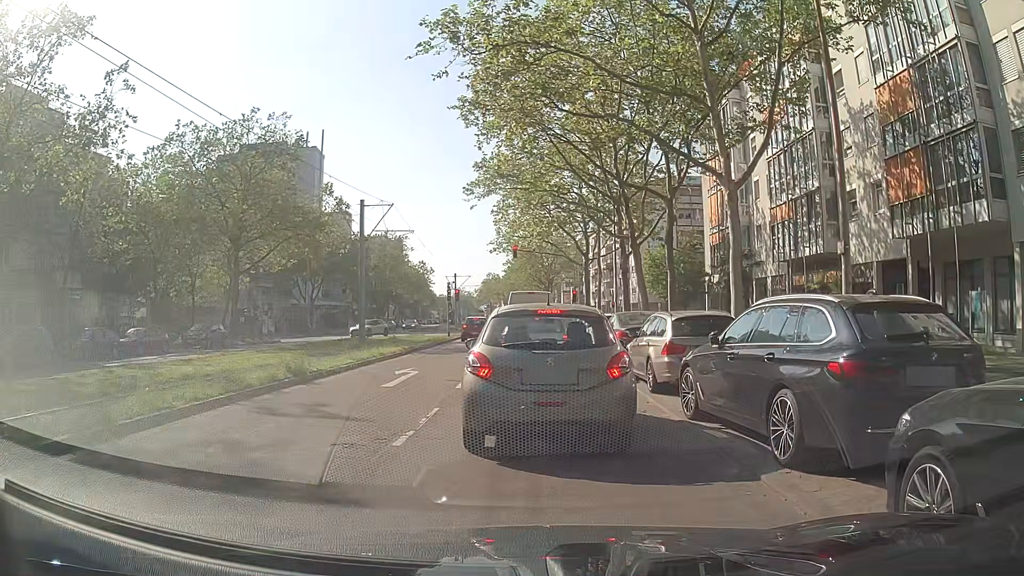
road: tertiary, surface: asphalt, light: Day
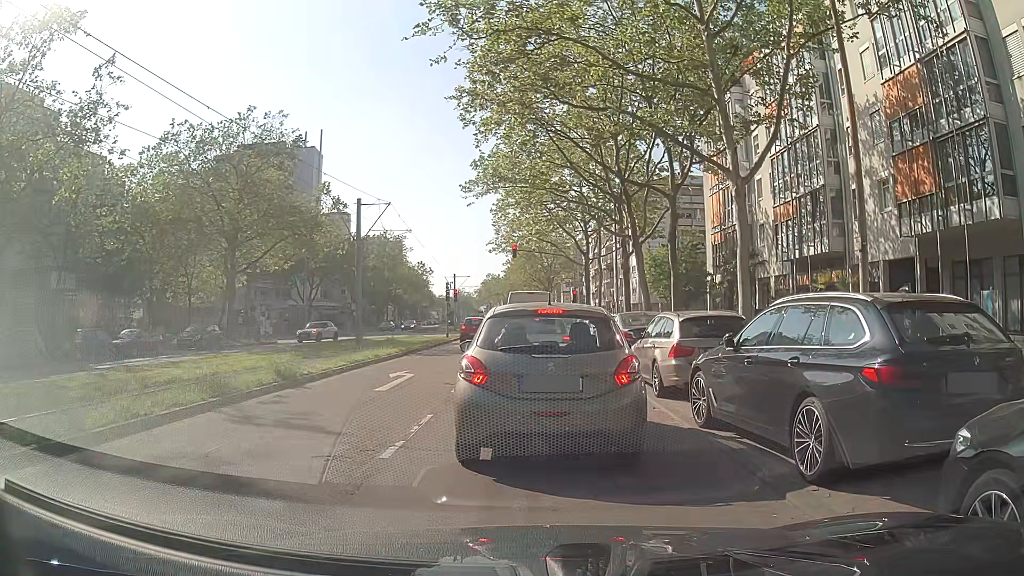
(0.0, +0.6) m; 0°
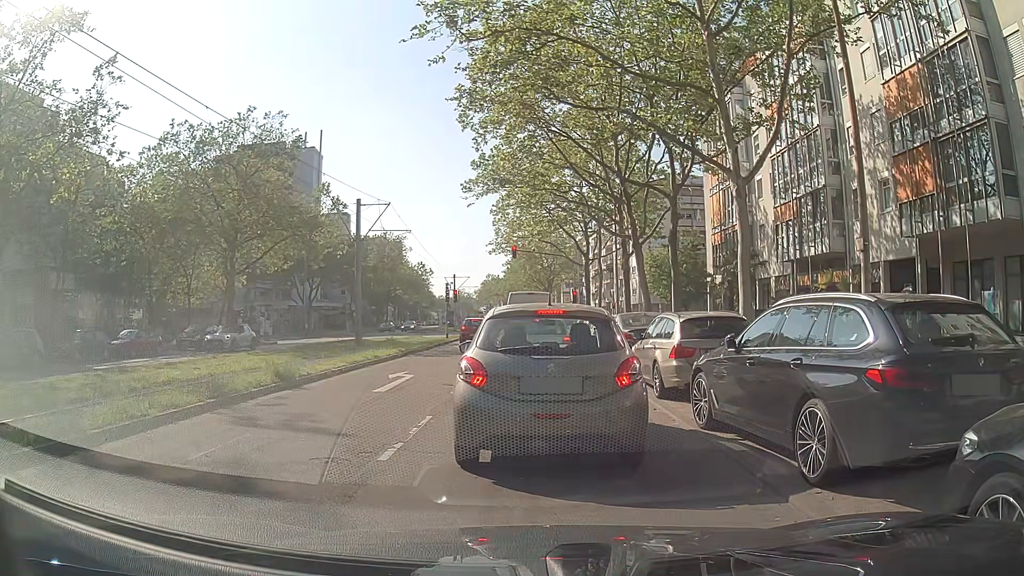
(0.0, +0.1) m; 0°
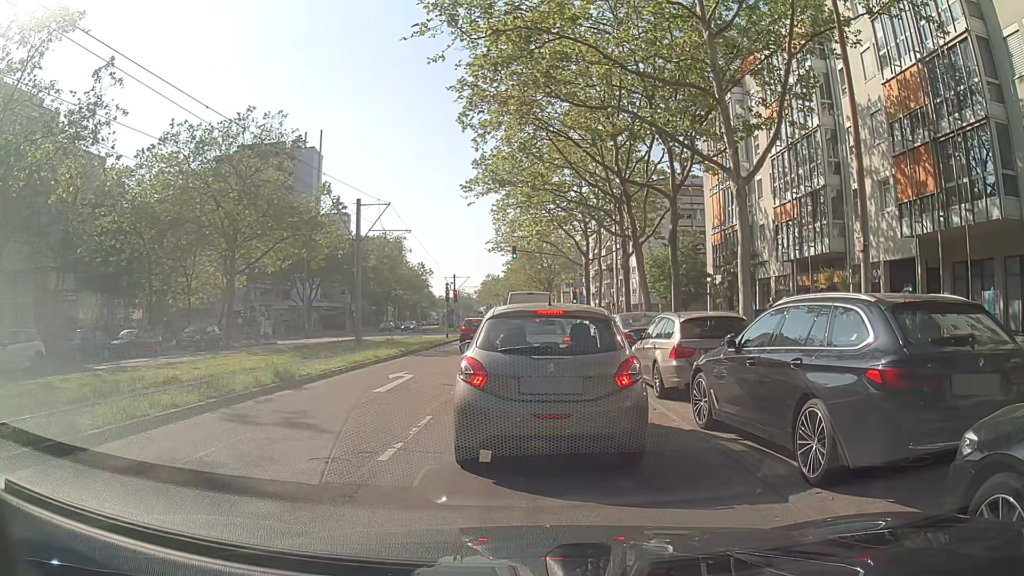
(0.0, 0.0) m; 0°
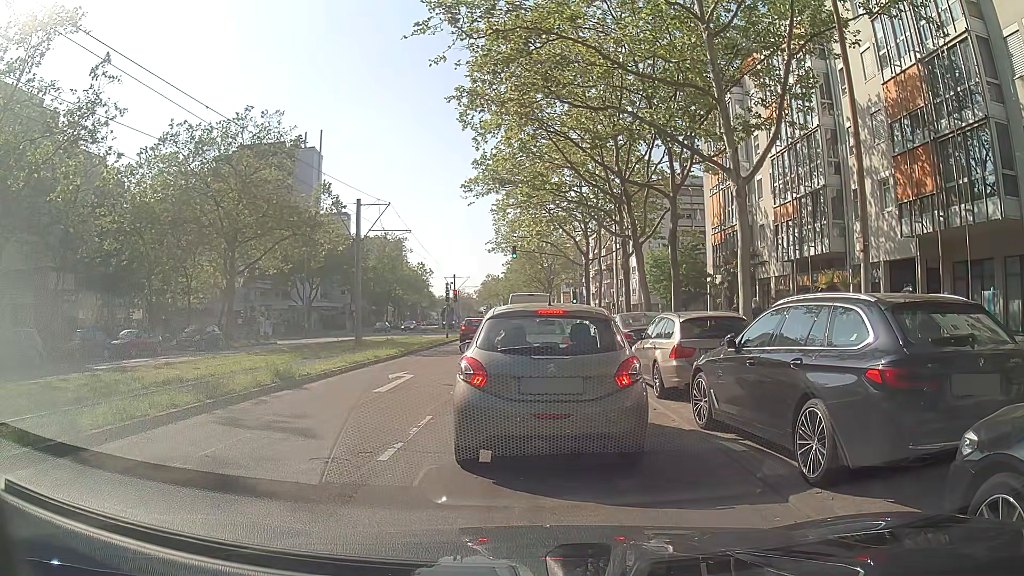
(0.0, 0.0) m; 0°
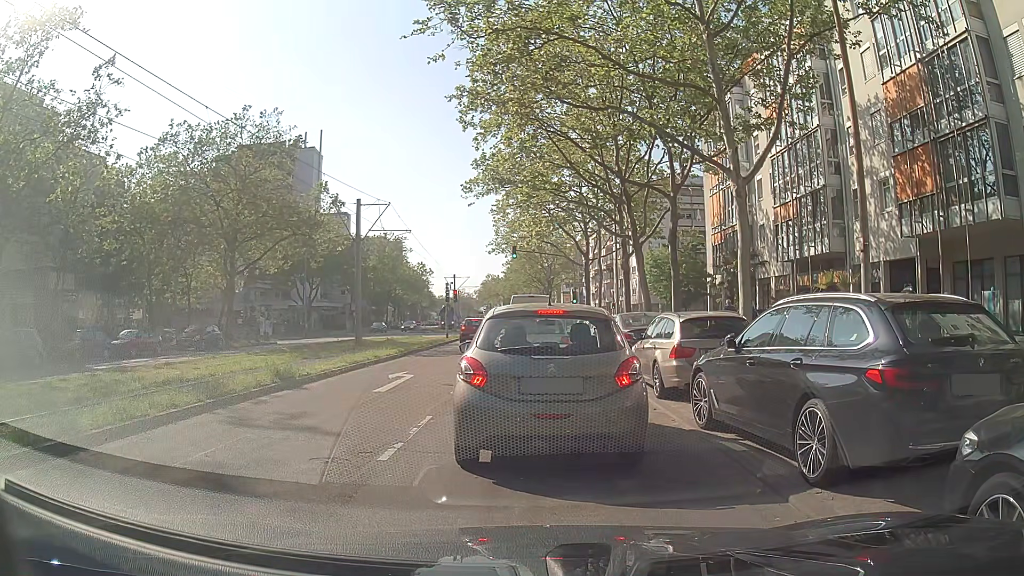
(0.0, 0.0) m; 0°
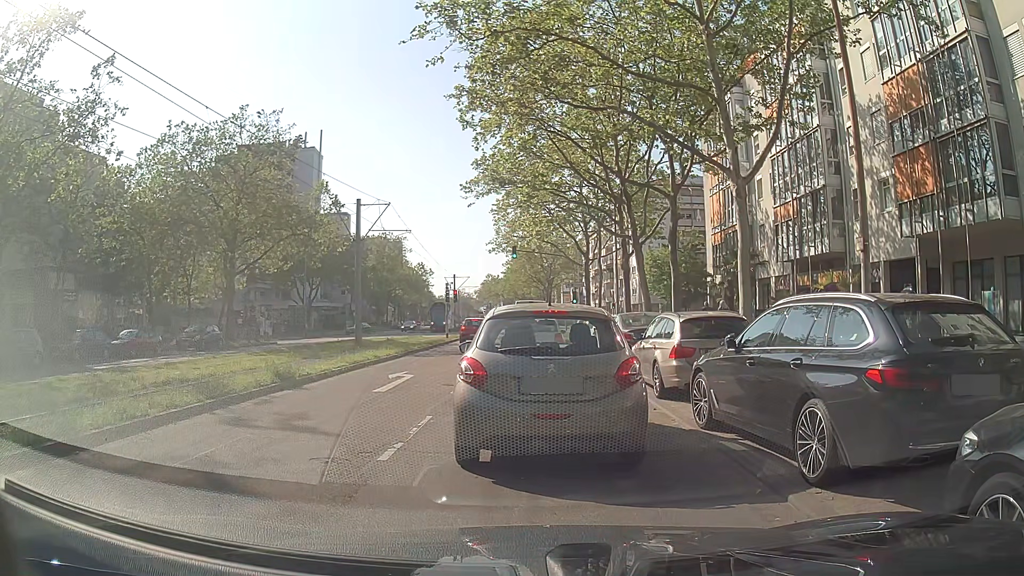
(0.0, 0.0) m; 0°
